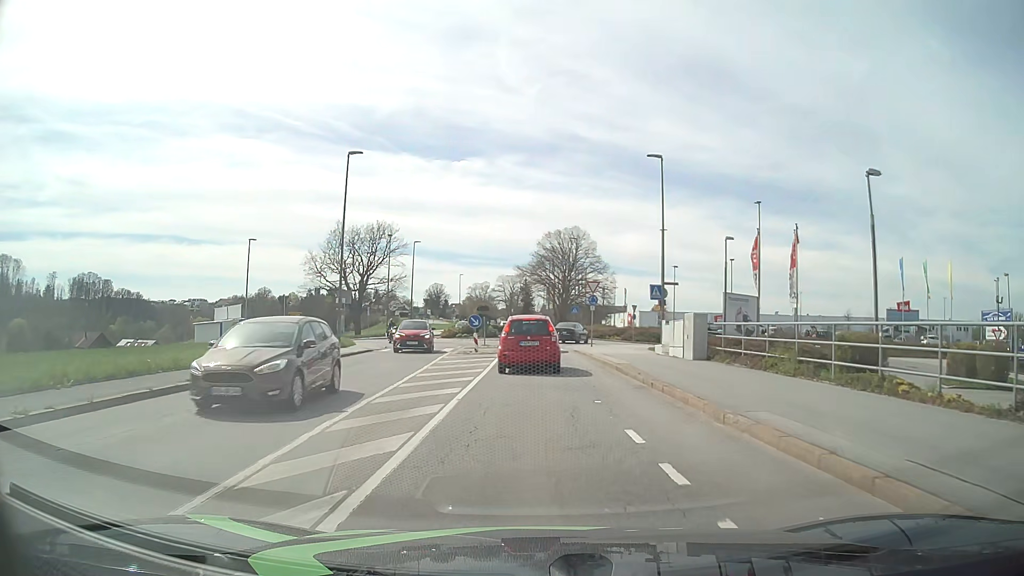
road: tertiary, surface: asphalt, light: Day
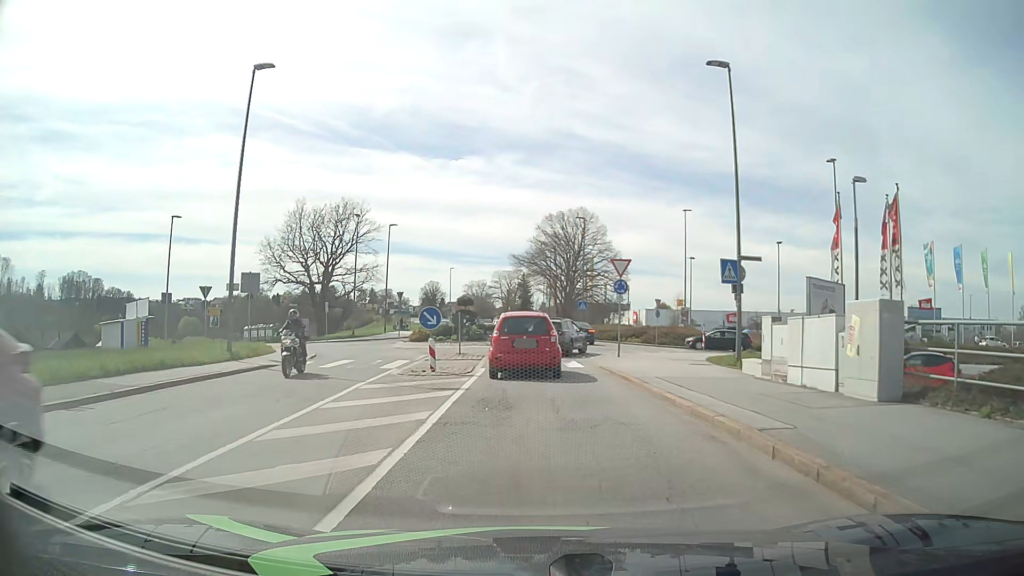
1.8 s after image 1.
(0.0, +12.6) m; 0°
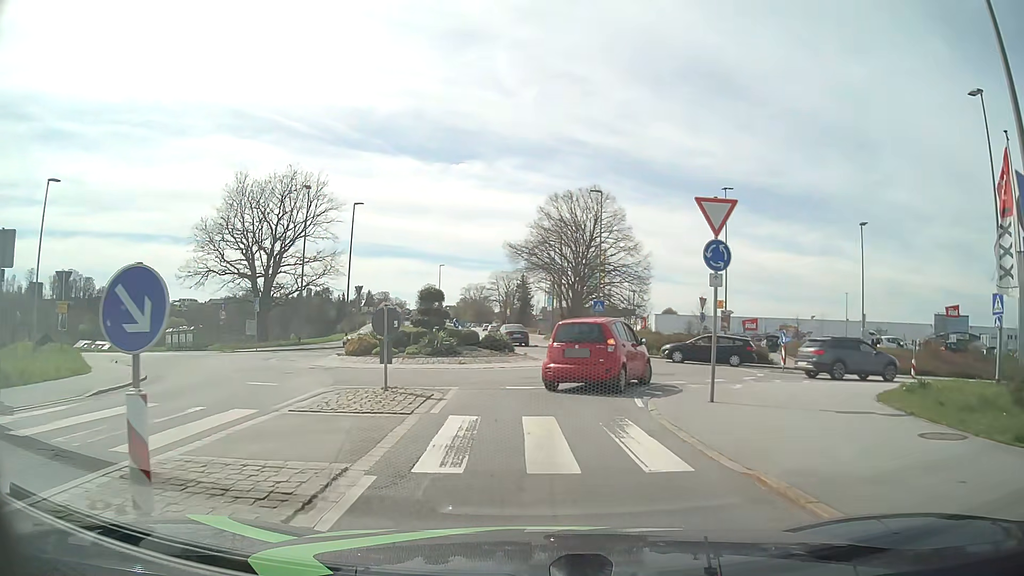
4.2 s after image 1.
(0.0, +13.5) m; 0°
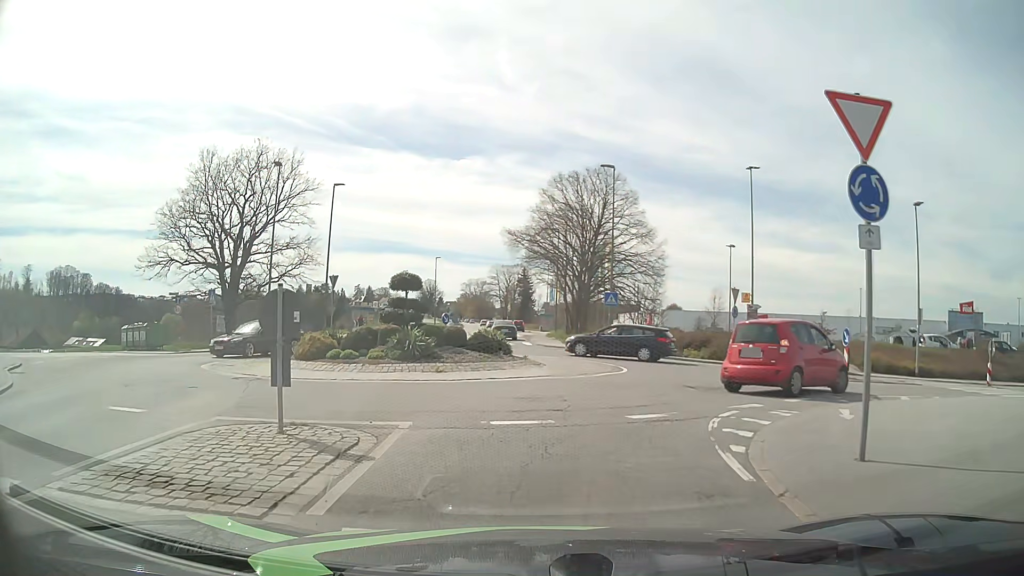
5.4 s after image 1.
(0.0, +5.9) m; 0°
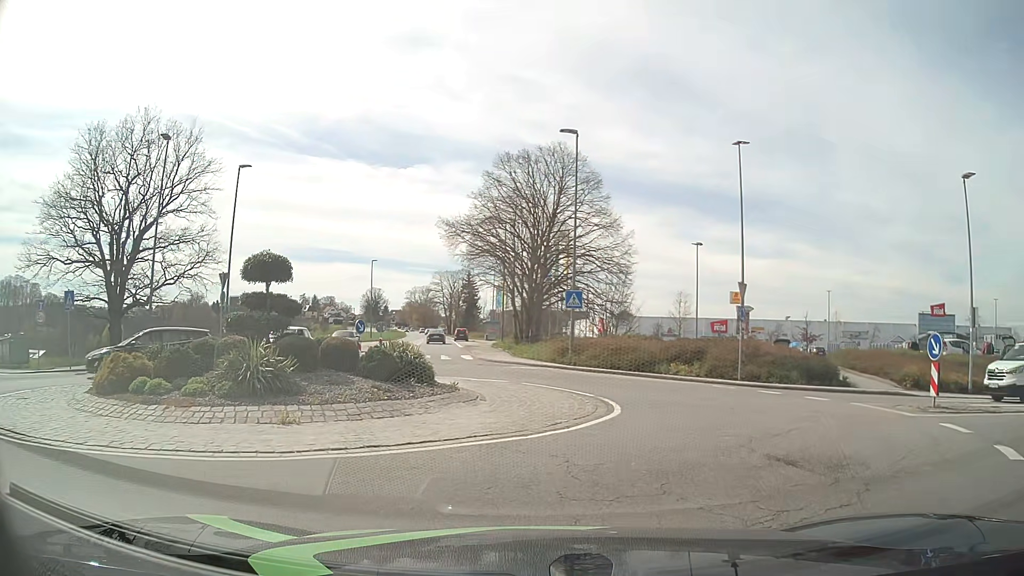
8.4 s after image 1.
(+0.1, +7.8) m; +4°
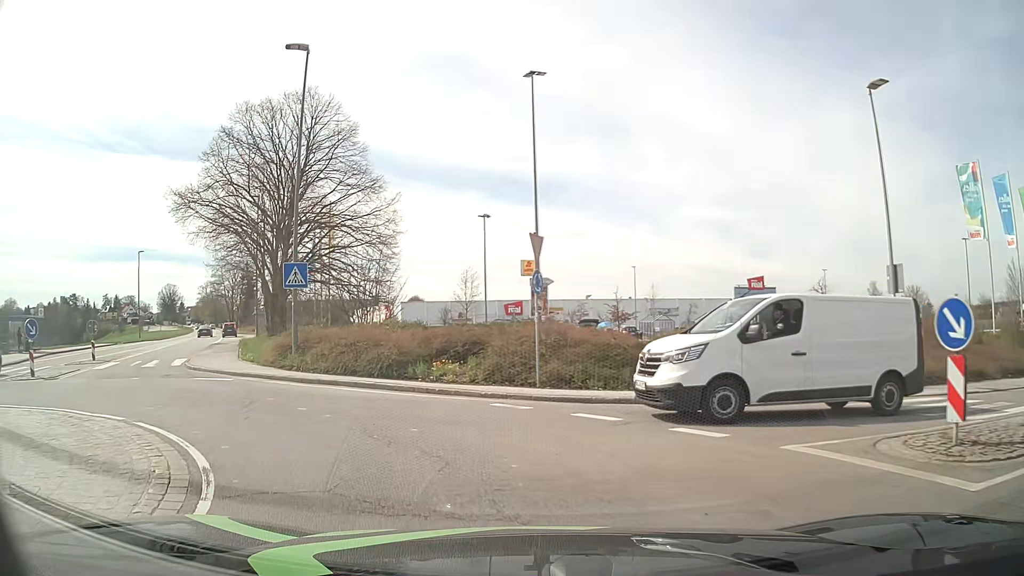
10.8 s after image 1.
(+2.2, +8.8) m; +19°
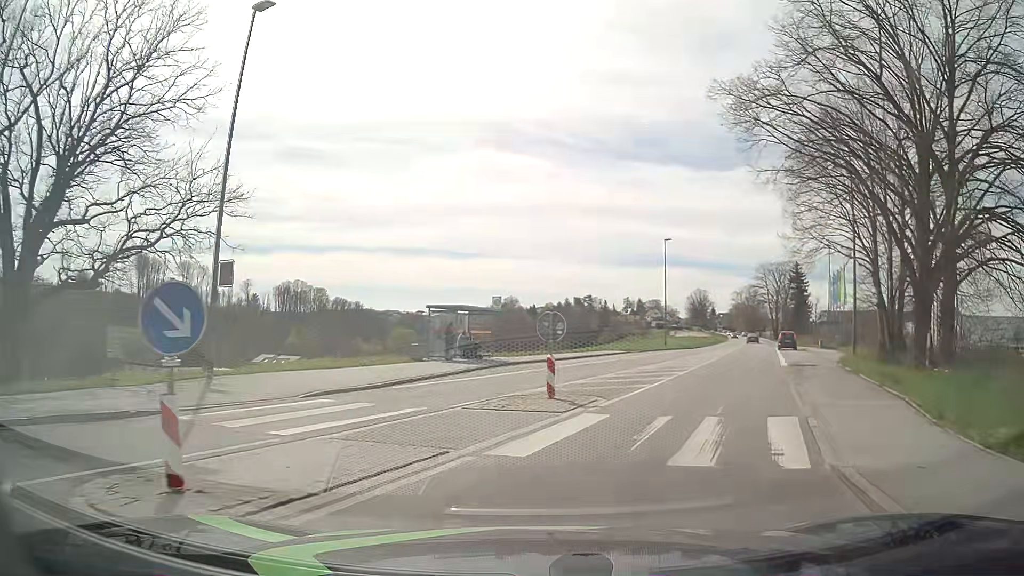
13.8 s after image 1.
(-8.4, +14.3) m; -48°
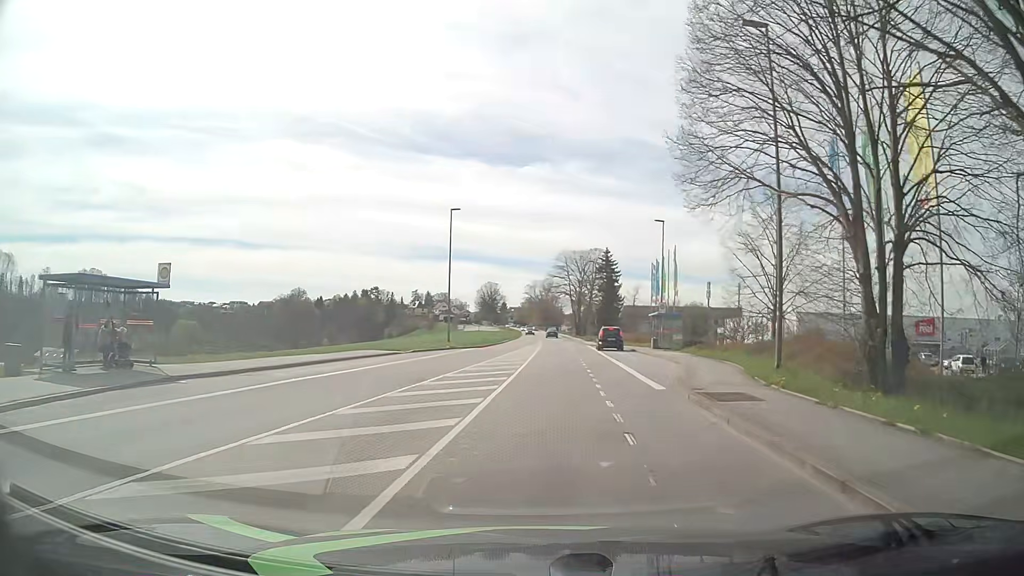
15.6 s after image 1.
(+3.0, +13.6) m; +20°
(0, +10) (0, +20) (+1, +30) (+1, +40) (+2, +50) (+2, +60) (+2, +70) (+2, +80) (+2, +90) (+2, +100) m
